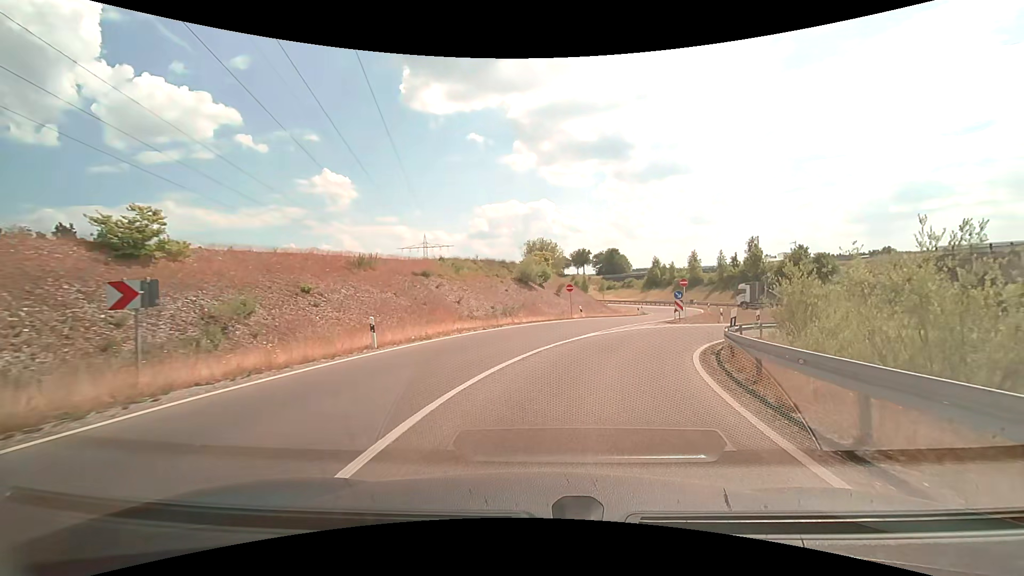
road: trunk_link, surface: asphalt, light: Day
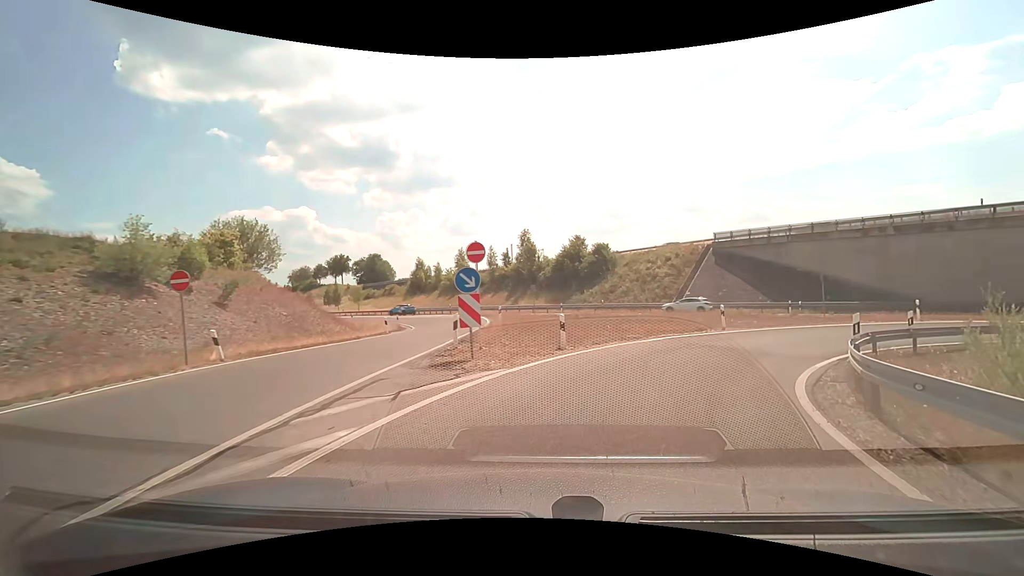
(+4.7, +22.4) m; +26°
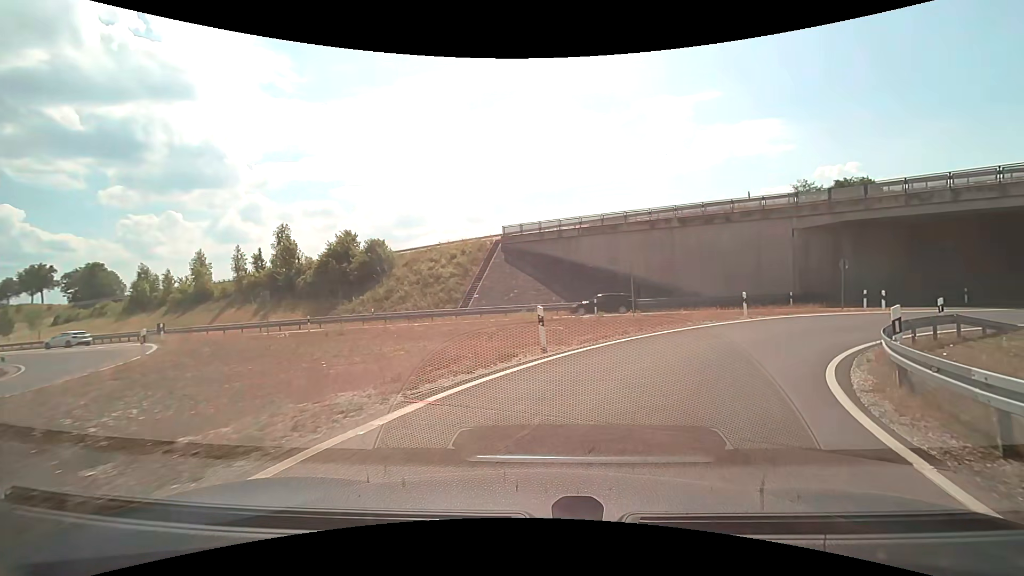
(+2.2, +11.3) m; +23°
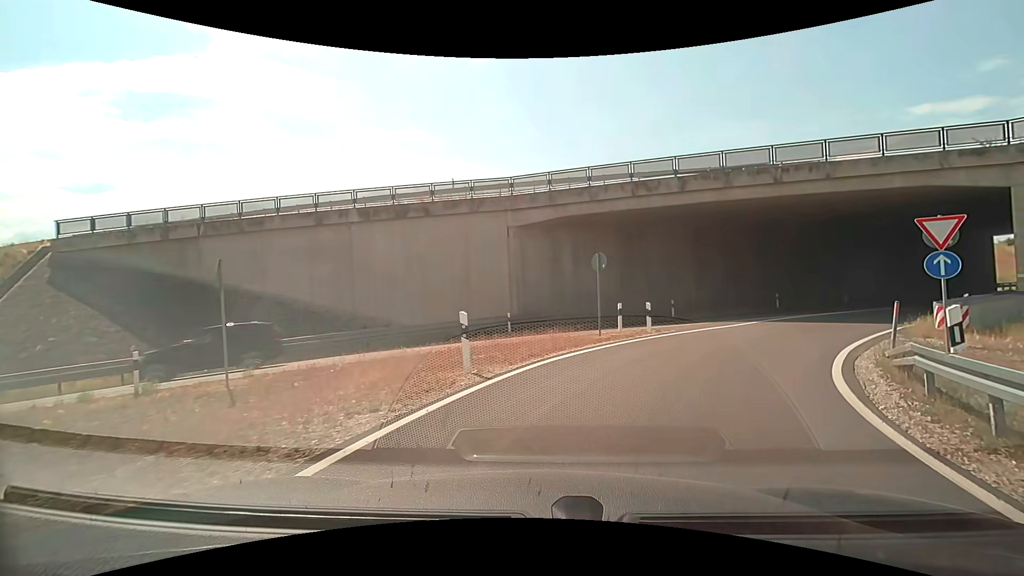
(+4.1, +14.4) m; +33°
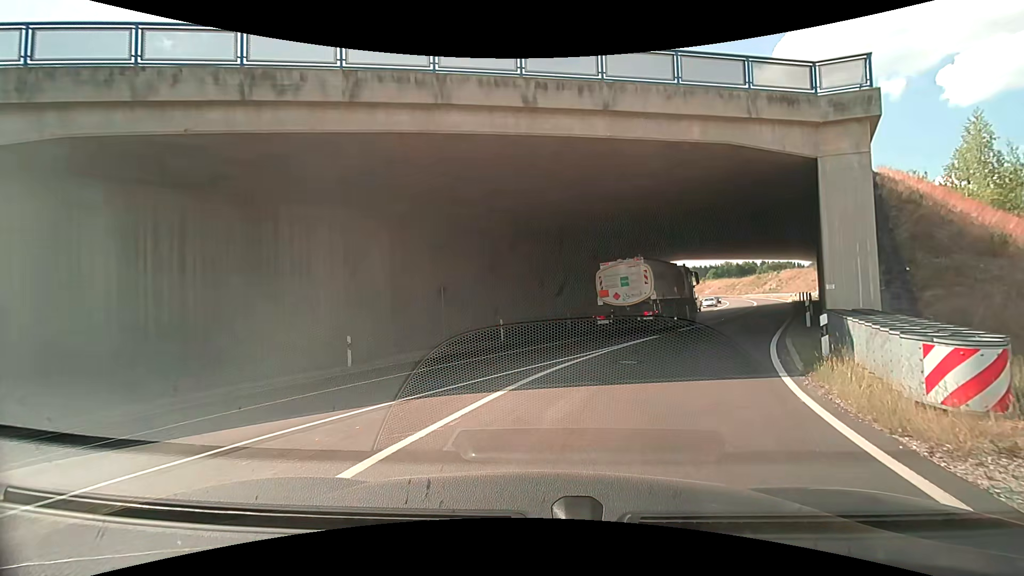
(+3.8, +13.6) m; +30°
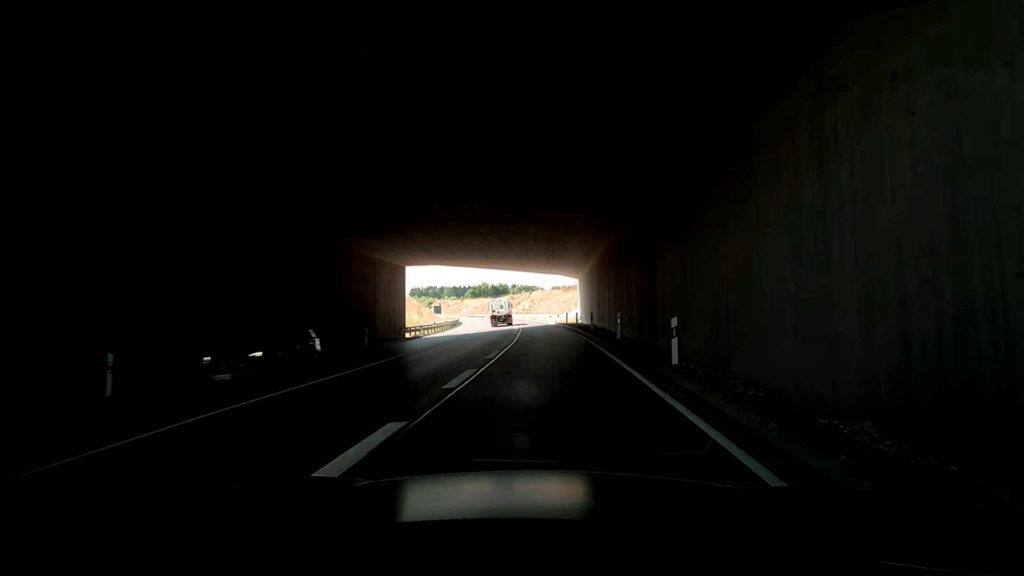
(+5.4, +17.6) m; +30°
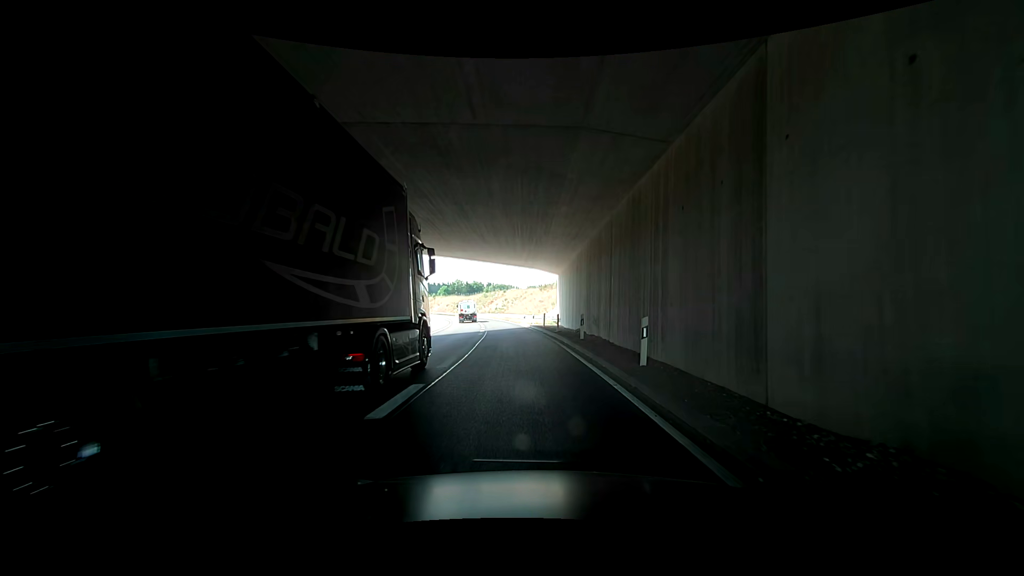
(0.0, +8.8) m; -6°
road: trunk
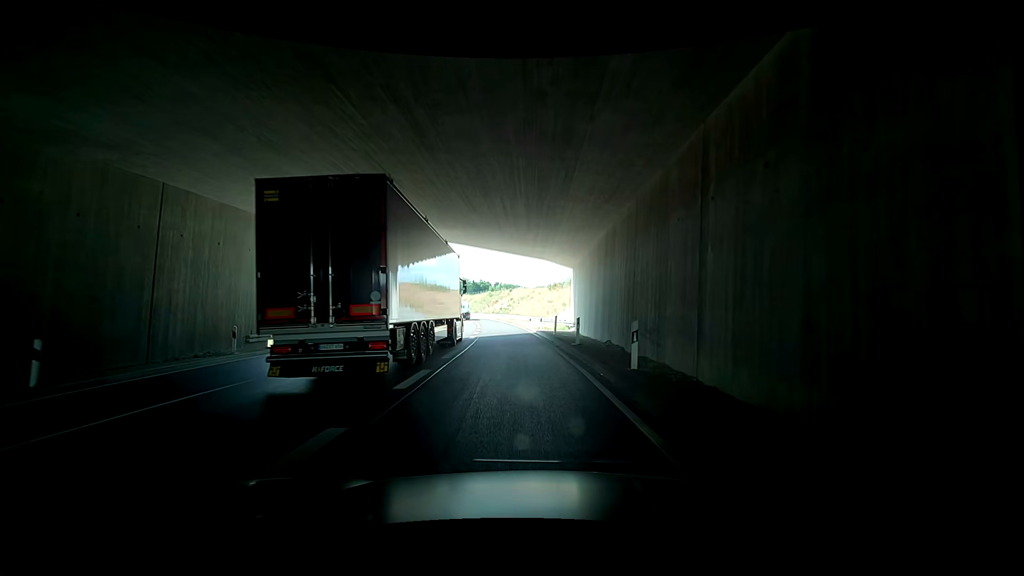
(-0.3, +9.5) m; -1°
